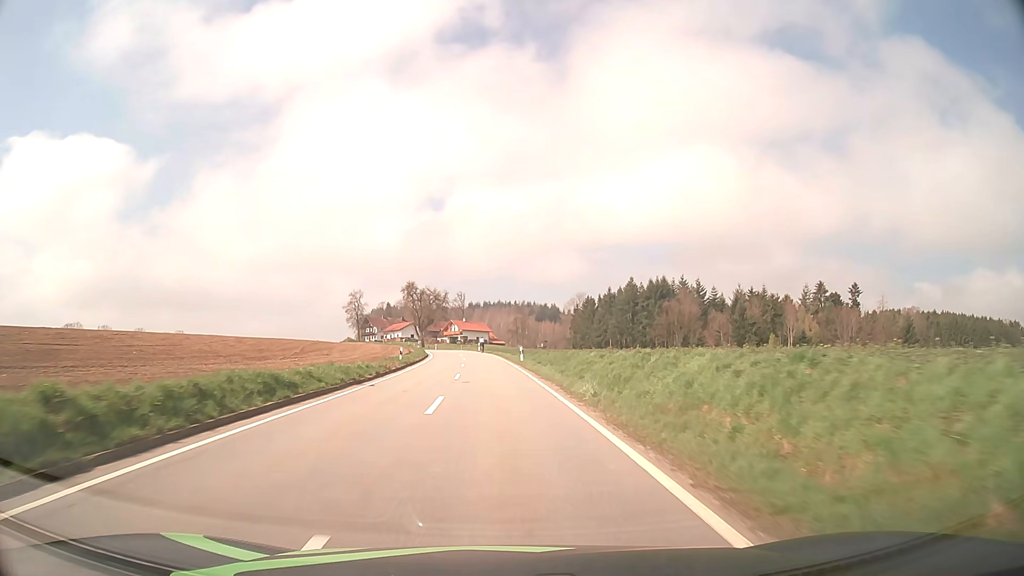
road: tertiary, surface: asphalt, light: Day
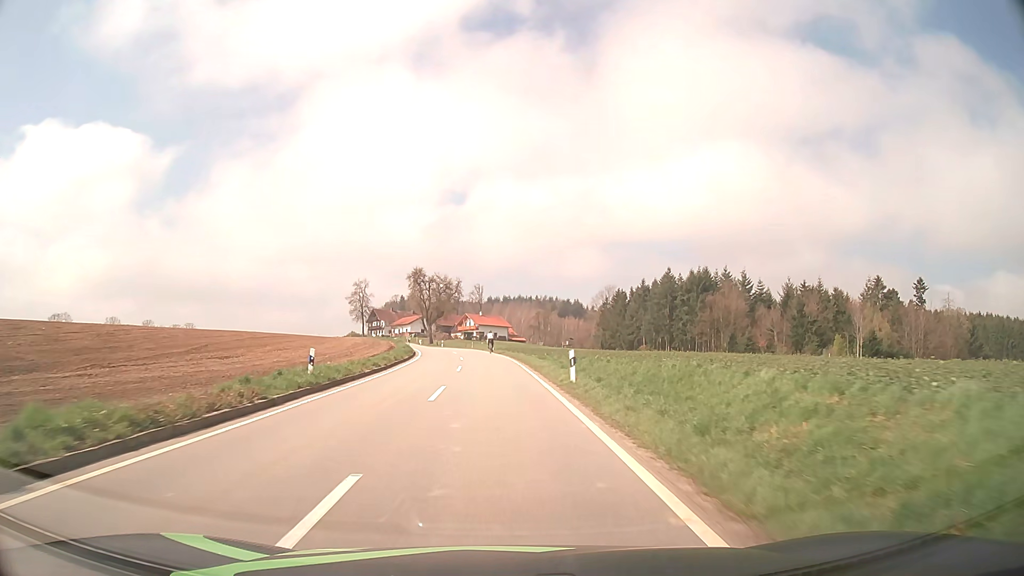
(-0.4, +21.8) m; -2°
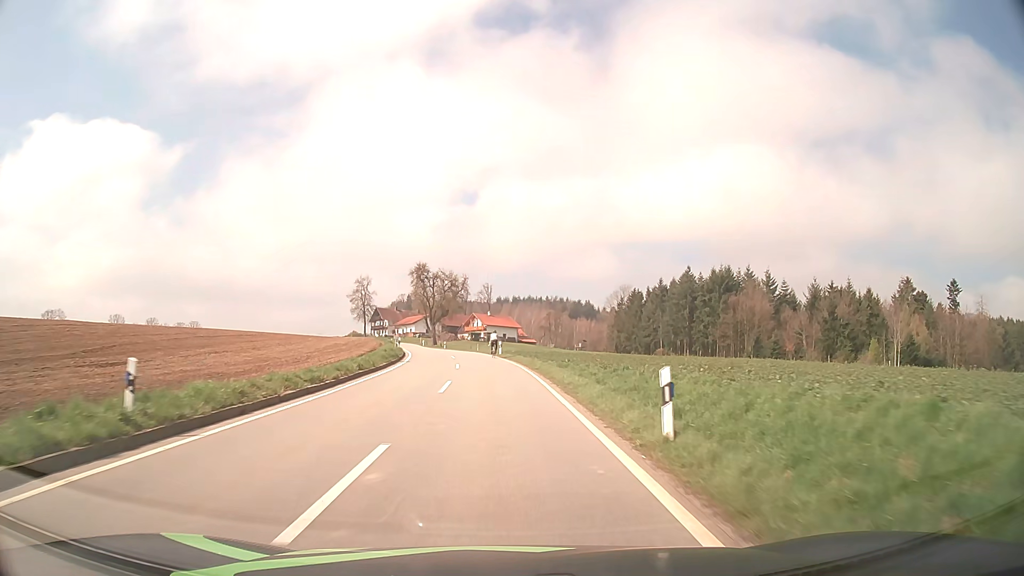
(-0.1, +9.9) m; -1°
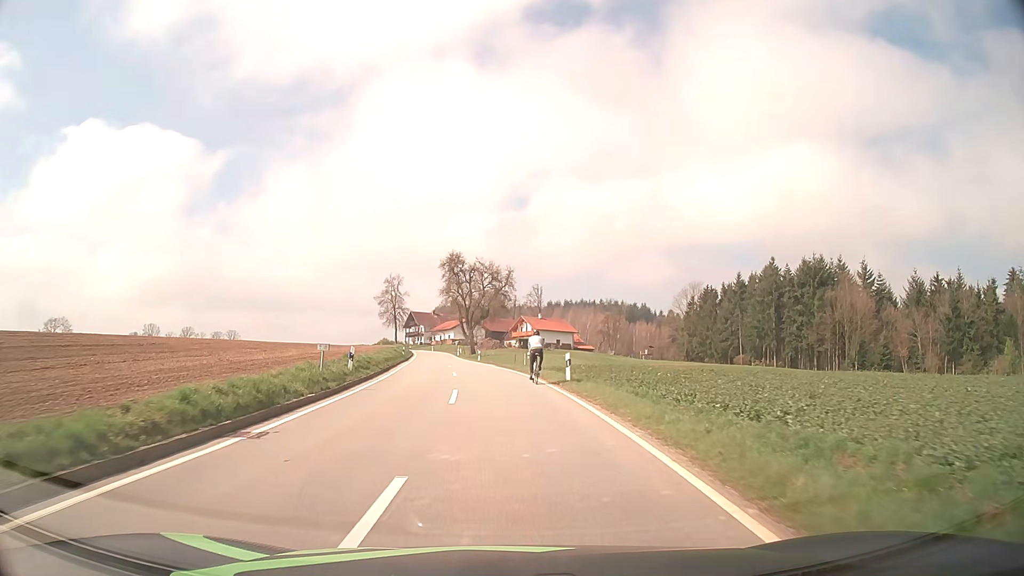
(-0.6, +25.4) m; -4°
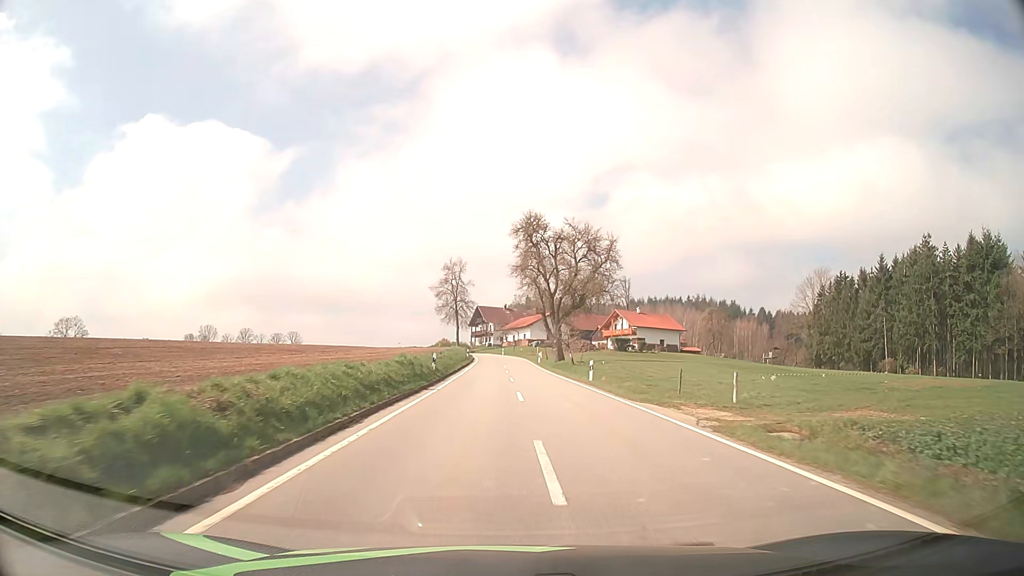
(-2.9, +33.0) m; -6°
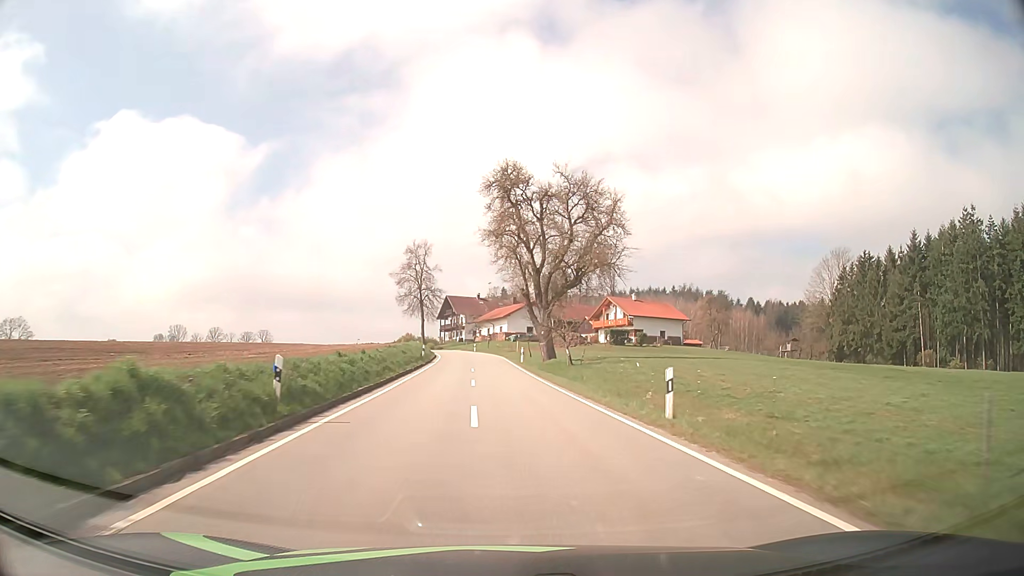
(+0.4, +18.7) m; +2°
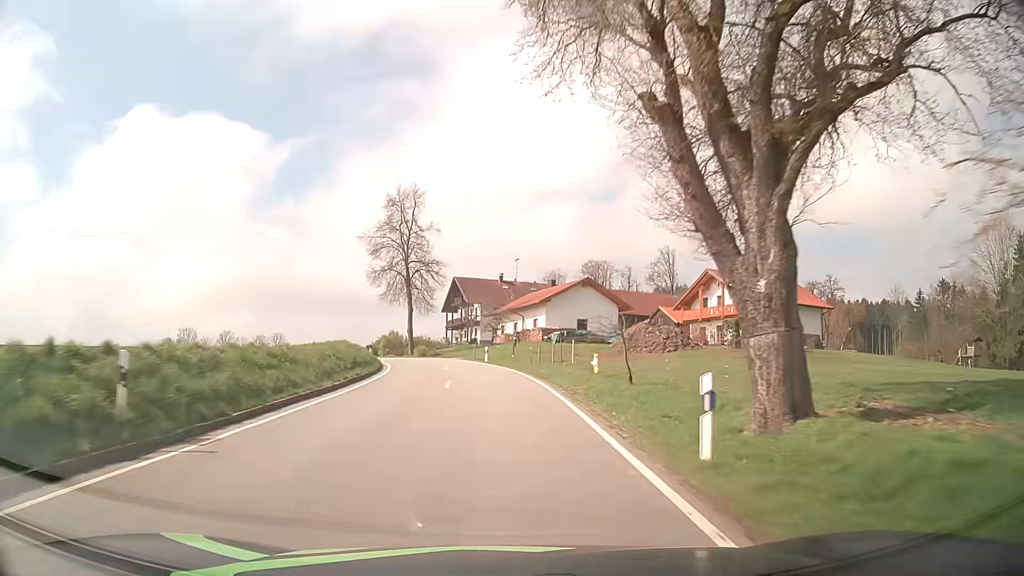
(-0.7, +41.7) m; -3°
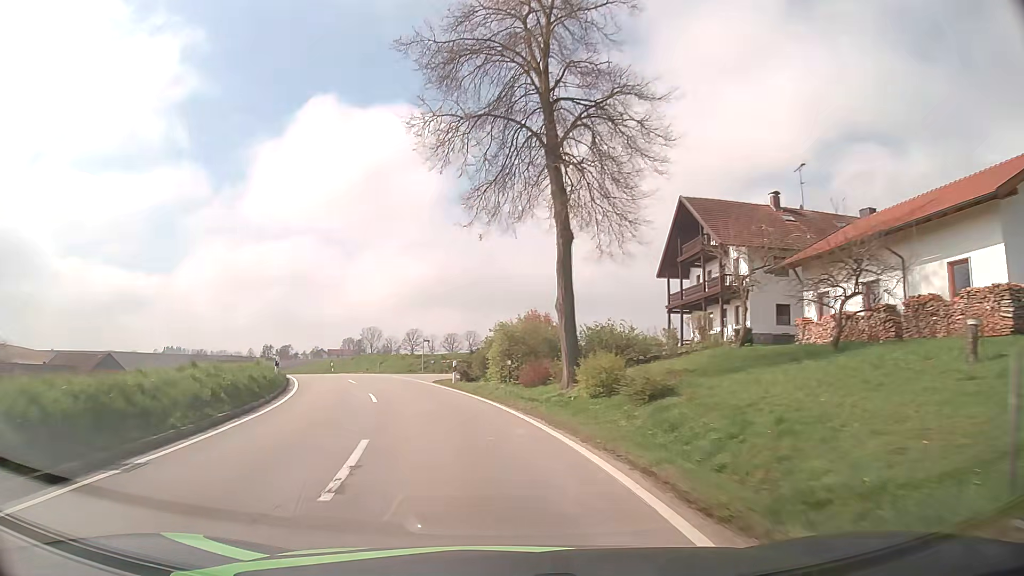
(-4.6, +48.0) m; -17°
(-1, +10) (-2, +20) (-5, +29) (-8, +39) (-12, +48) (-16, +57) (-21, +66) (-26, +75) (-31, +83) (-37, +92) m
